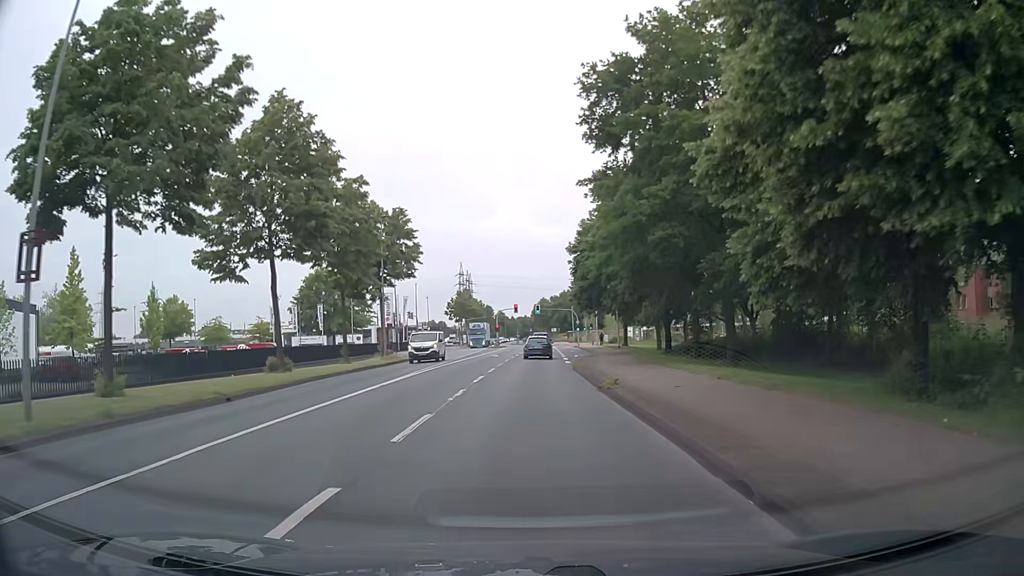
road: secondary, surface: asphalt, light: Day
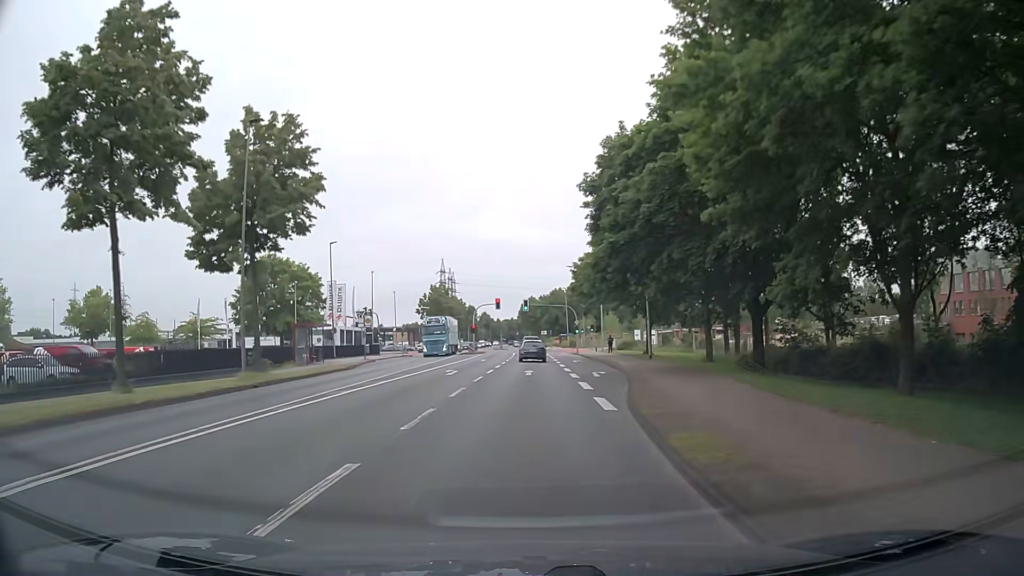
(-0.3, +22.8) m; 0°
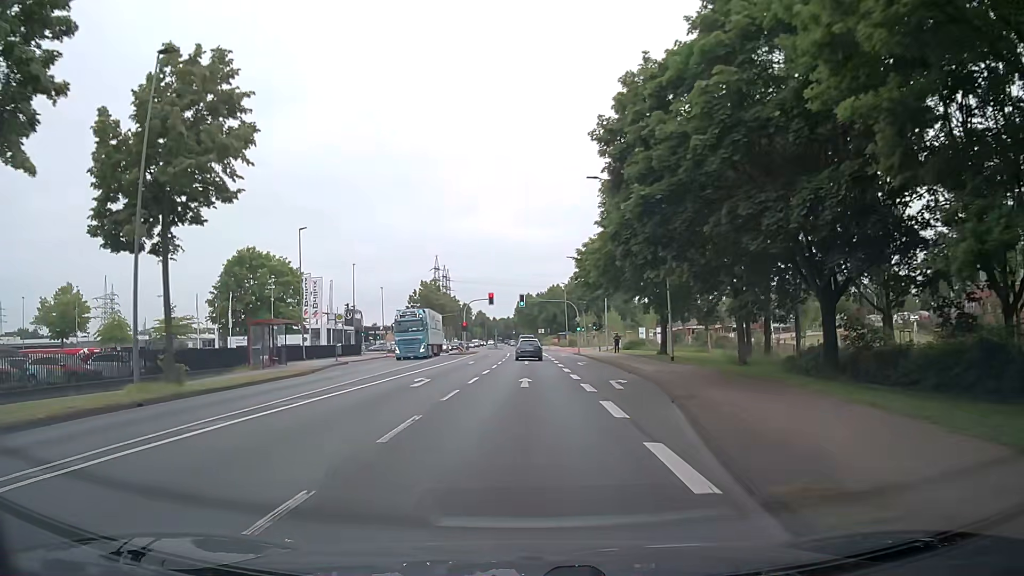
(+0.1, +7.6) m; 0°
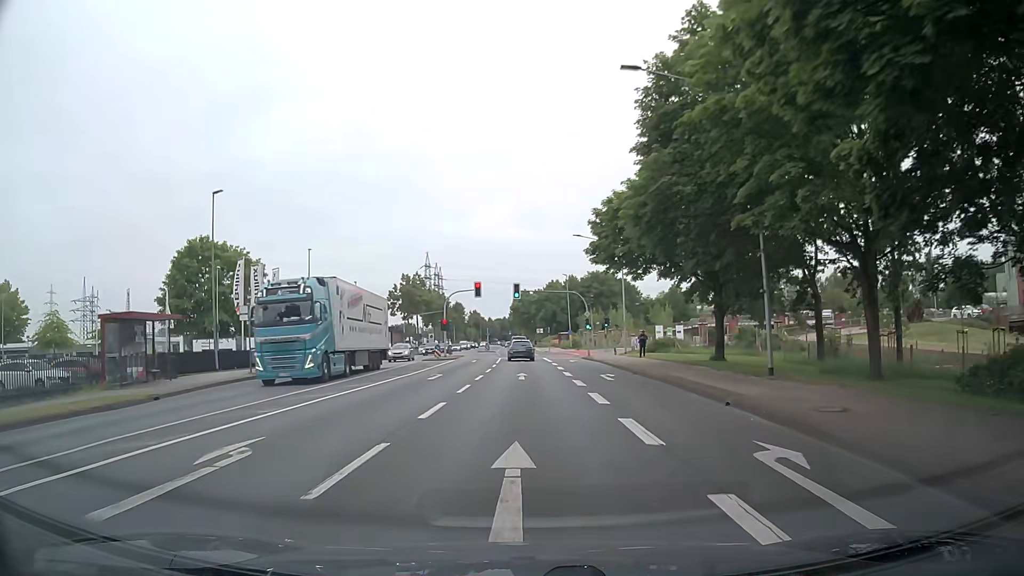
(+0.2, +15.2) m; +1°
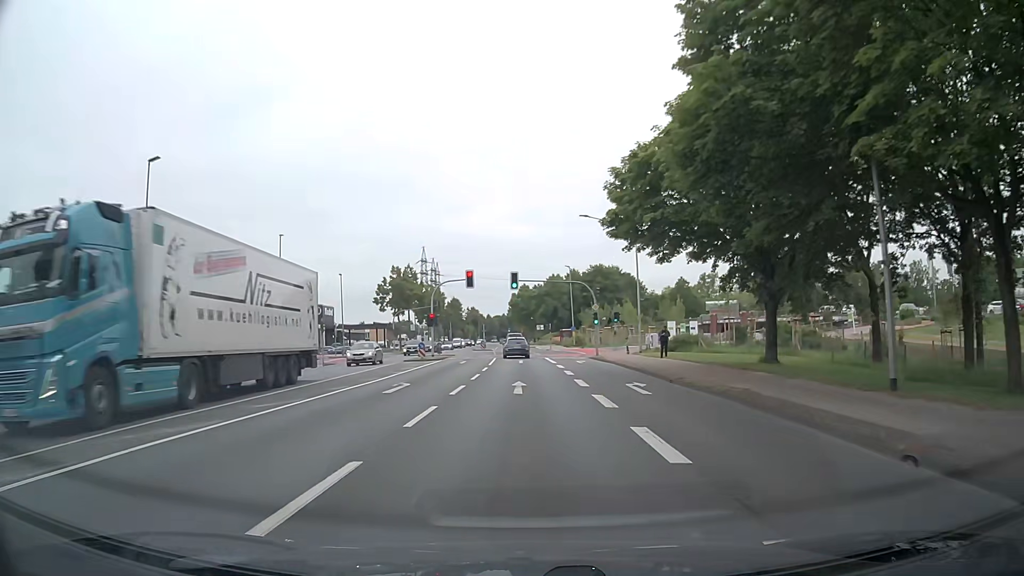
(0.0, +7.6) m; 0°
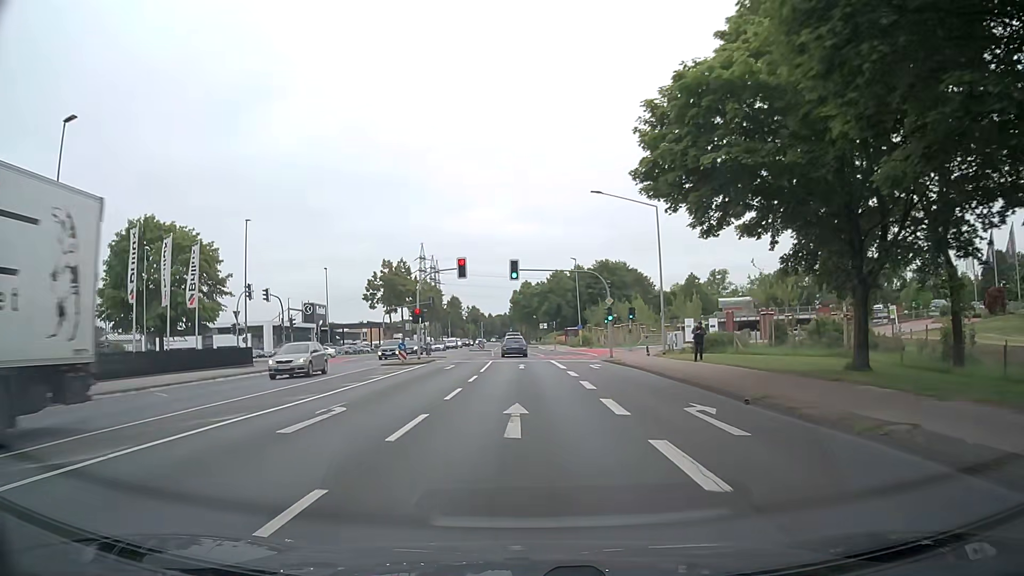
(0.0, +7.6) m; 0°
